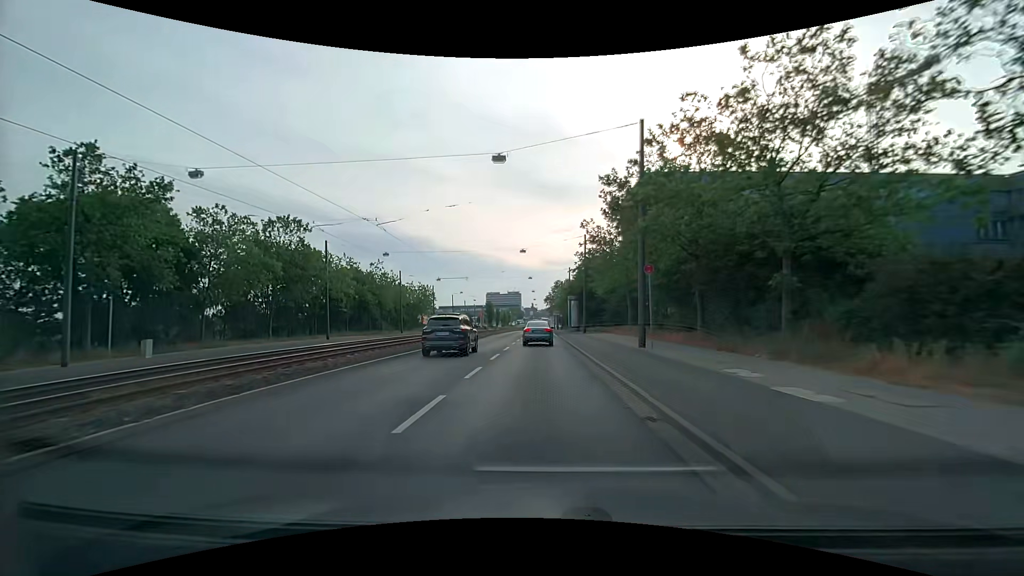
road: primary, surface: asphalt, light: Day
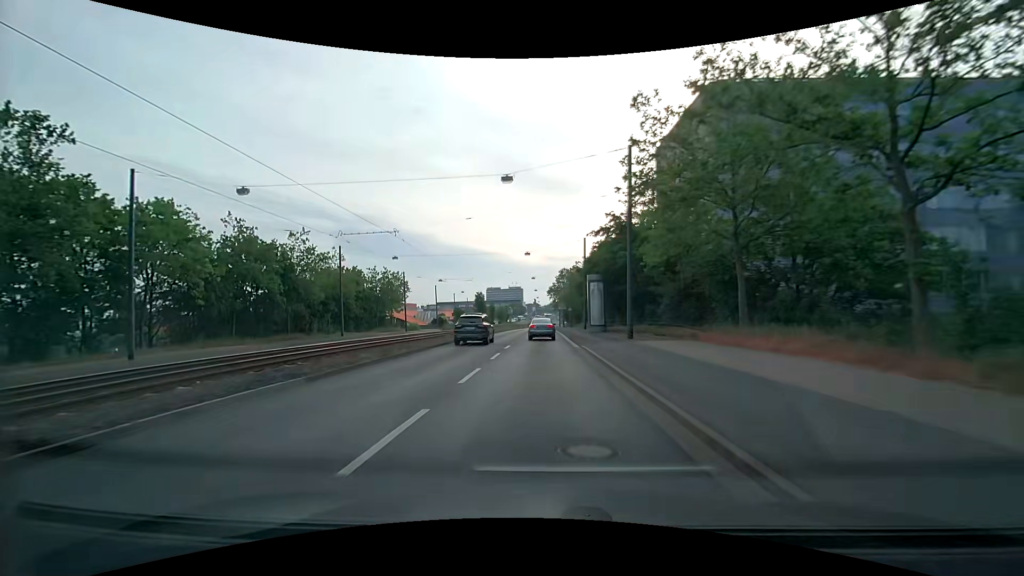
(-0.1, +26.3) m; 0°
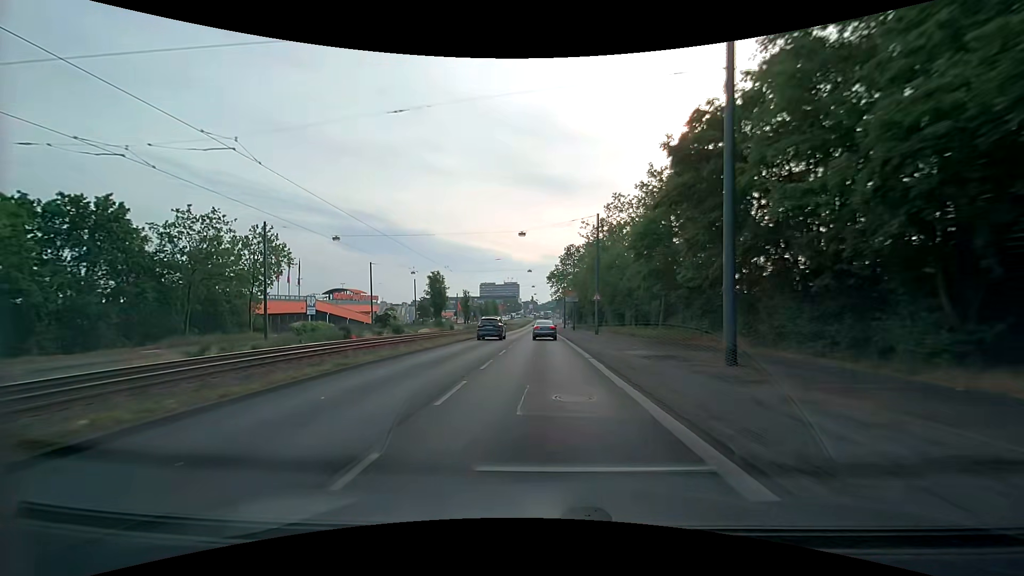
(-0.2, +44.7) m; 0°
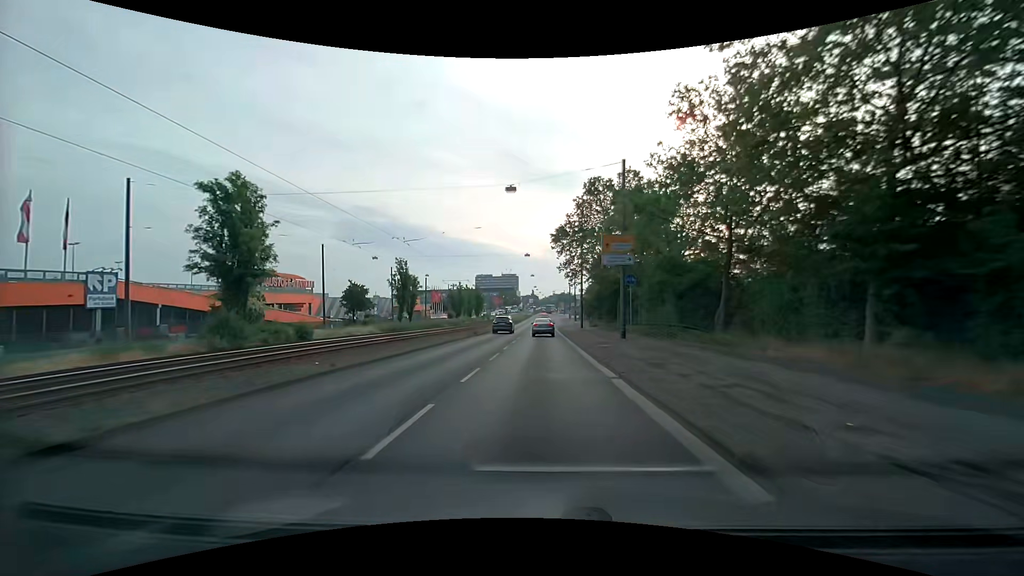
(0.0, +44.9) m; 0°
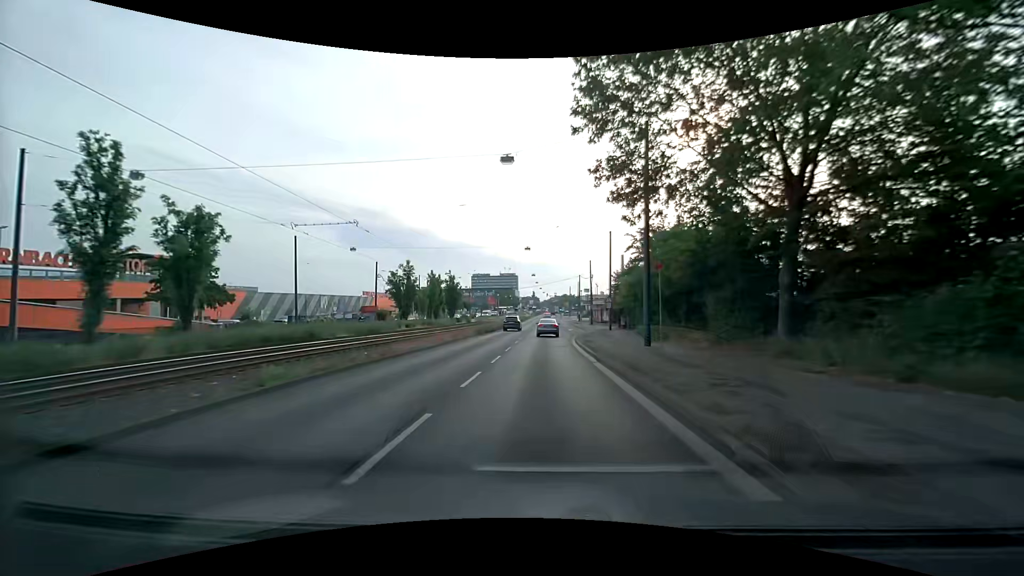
(+0.1, +36.4) m; 0°
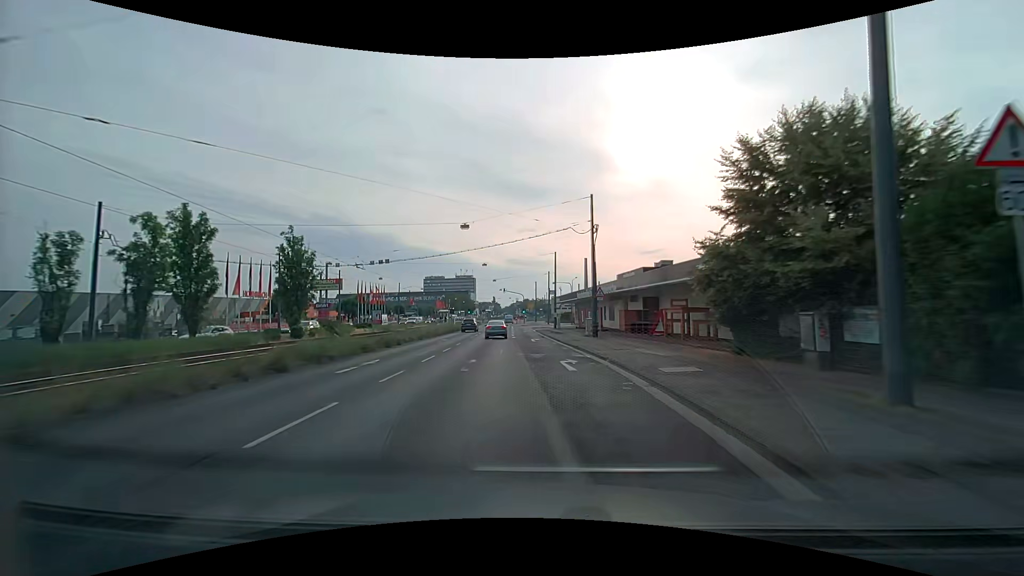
(+1.6, +46.1) m; +5°
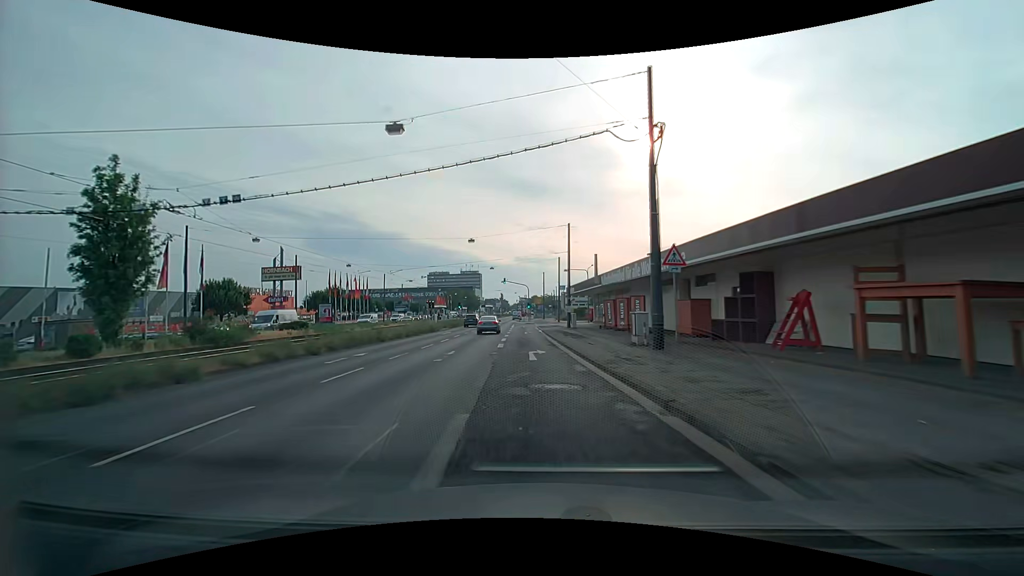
(+0.1, +18.5) m; -1°
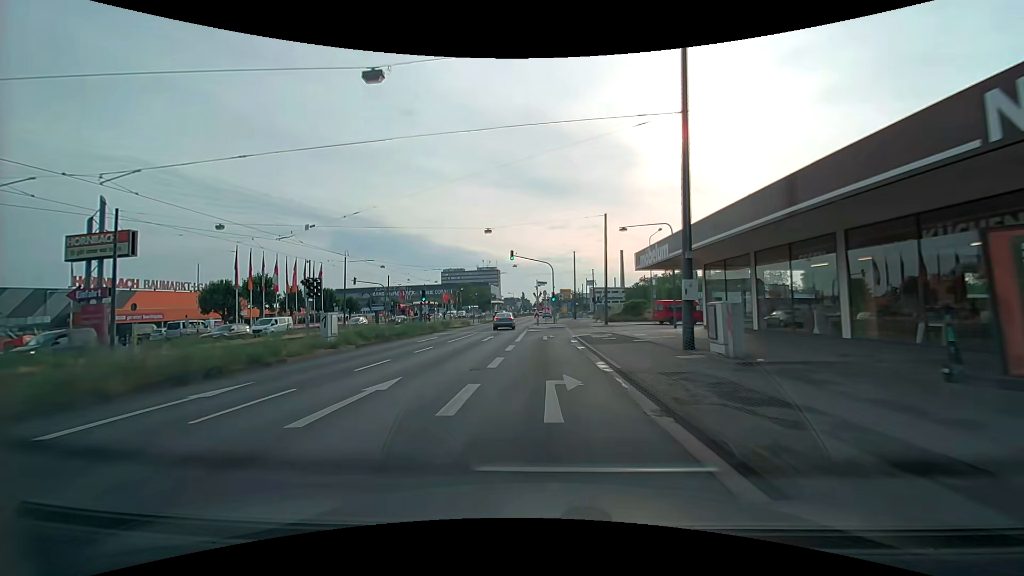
(-1.2, +33.8) m; -3°
(0, +10) (0, +20) (0, +30) (+4, +39) (+12, +45) (+22, +48) (+31, +50) (+41, +51) (+51, +50) (+59, +43) m
